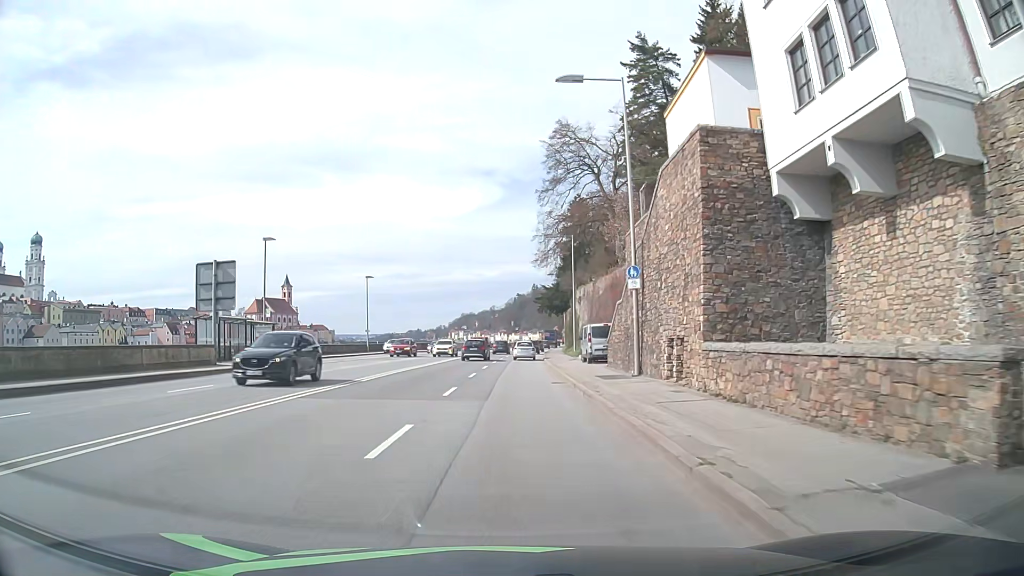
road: primary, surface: asphalt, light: Day
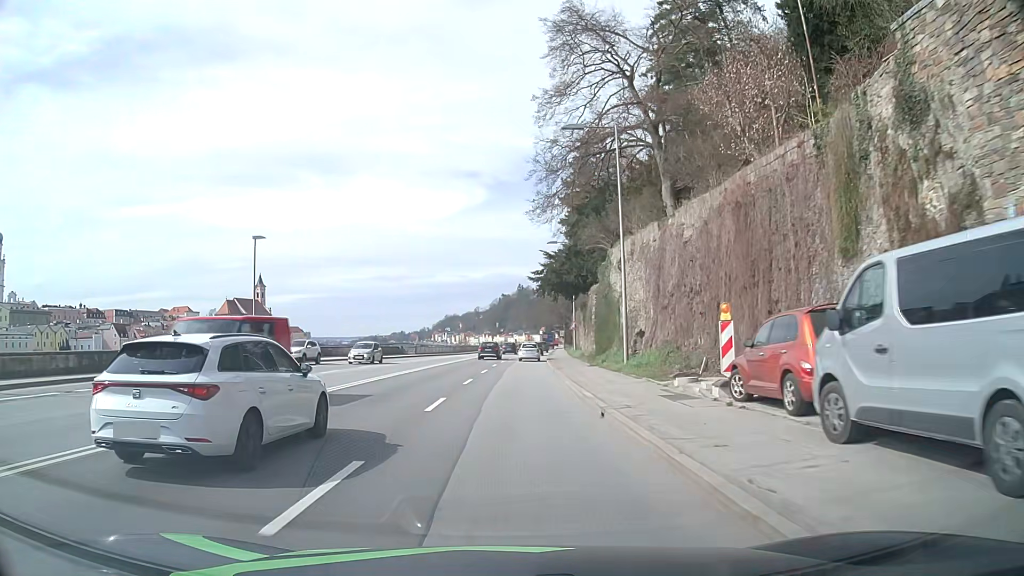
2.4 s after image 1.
(+0.3, +30.4) m; +1°
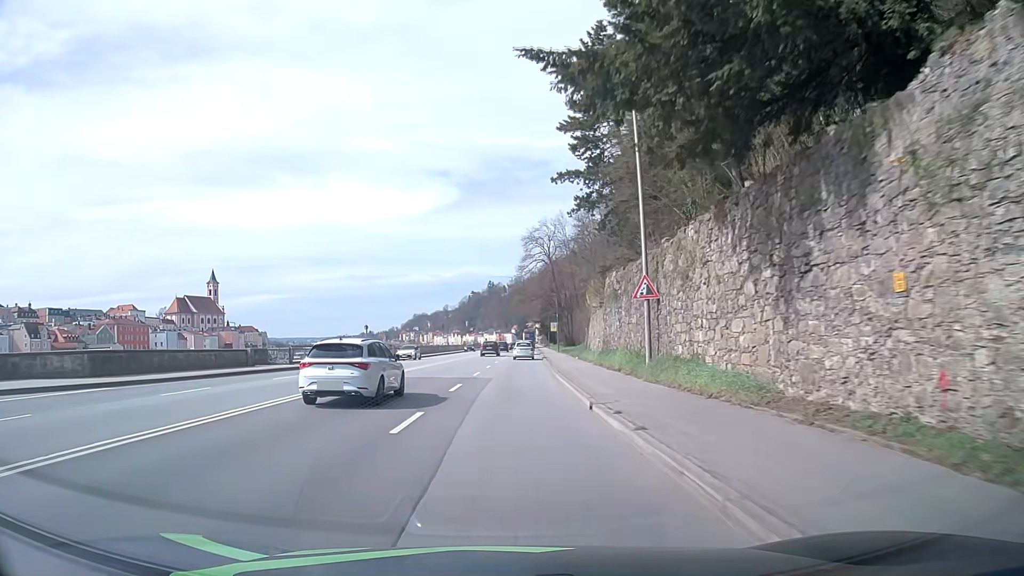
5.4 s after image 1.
(+0.8, +39.5) m; +3°
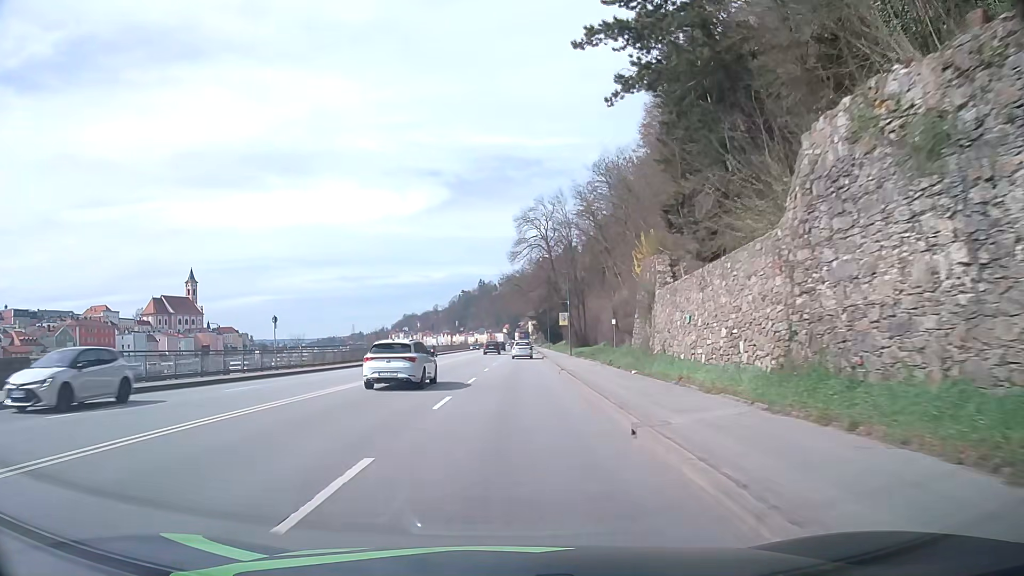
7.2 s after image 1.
(+0.2, +23.3) m; +1°
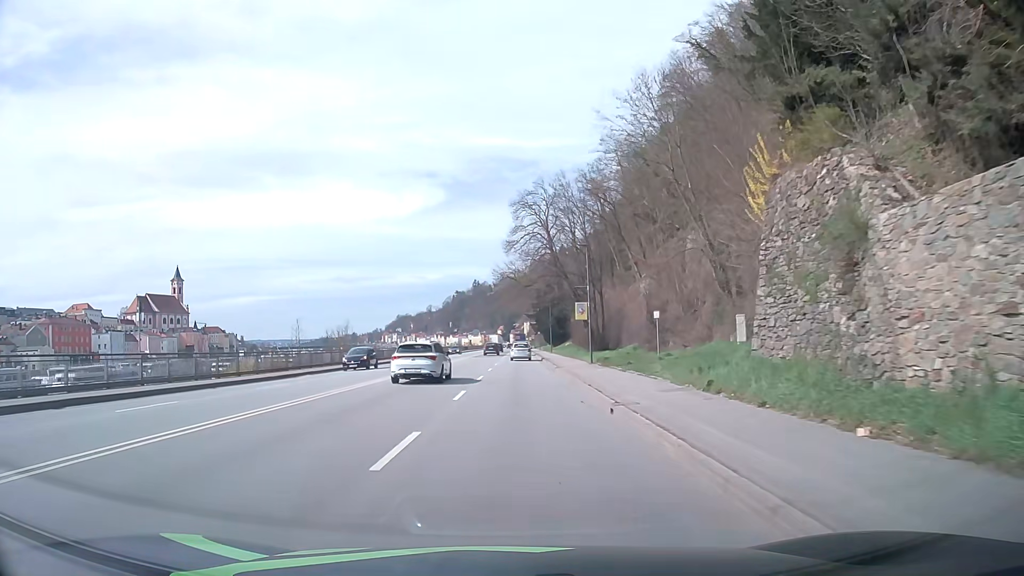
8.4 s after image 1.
(0.0, +15.5) m; 0°
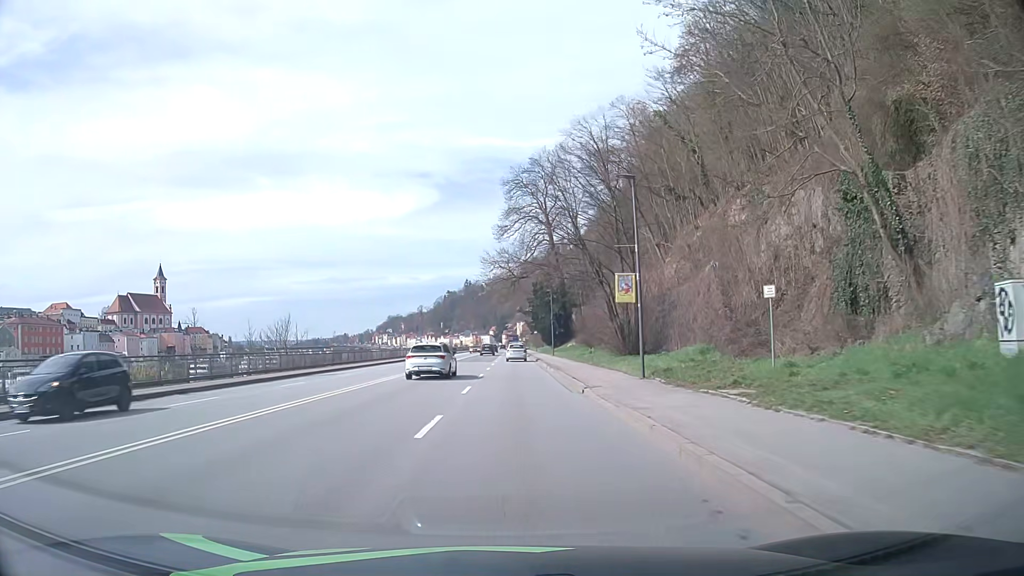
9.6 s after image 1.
(+0.1, +15.5) m; +1°
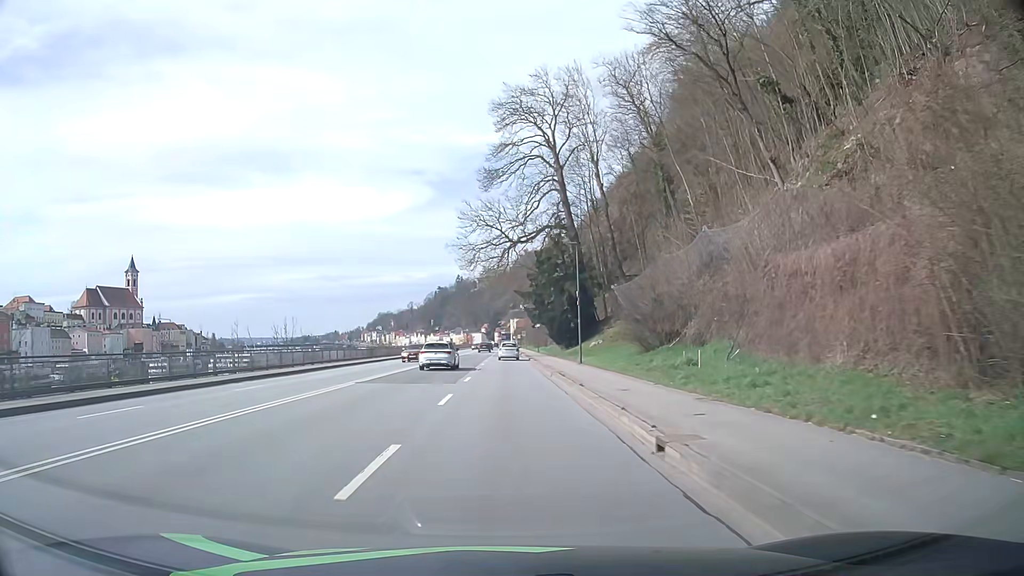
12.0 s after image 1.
(+0.4, +30.9) m; +1°
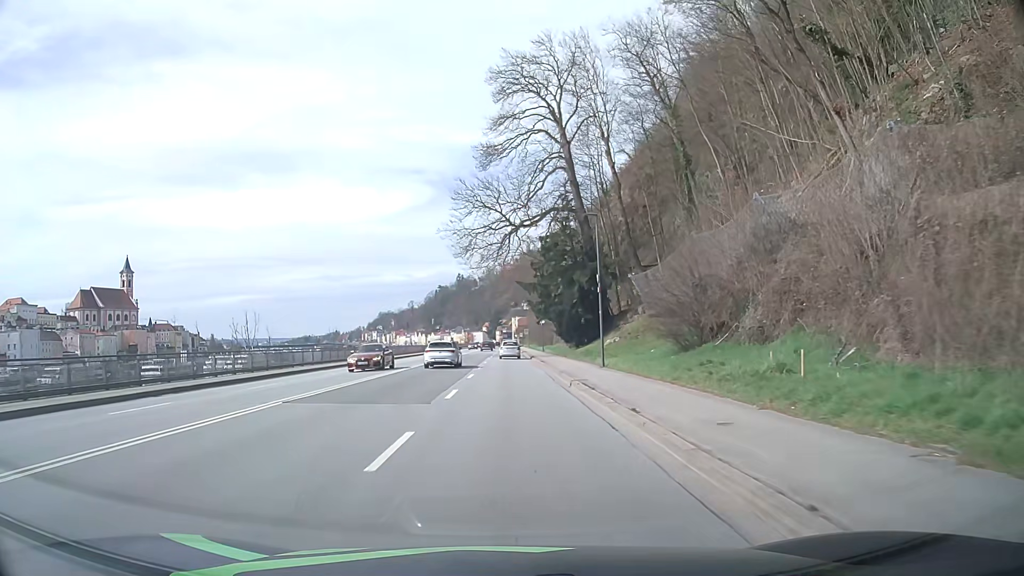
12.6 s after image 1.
(0.0, +7.8) m; 0°
(0, +10) (0, +20) (0, +30) (0, +40) (0, +50) (0, +60) (0, +70) (0, +80) (0, +90) (0, +100) m
